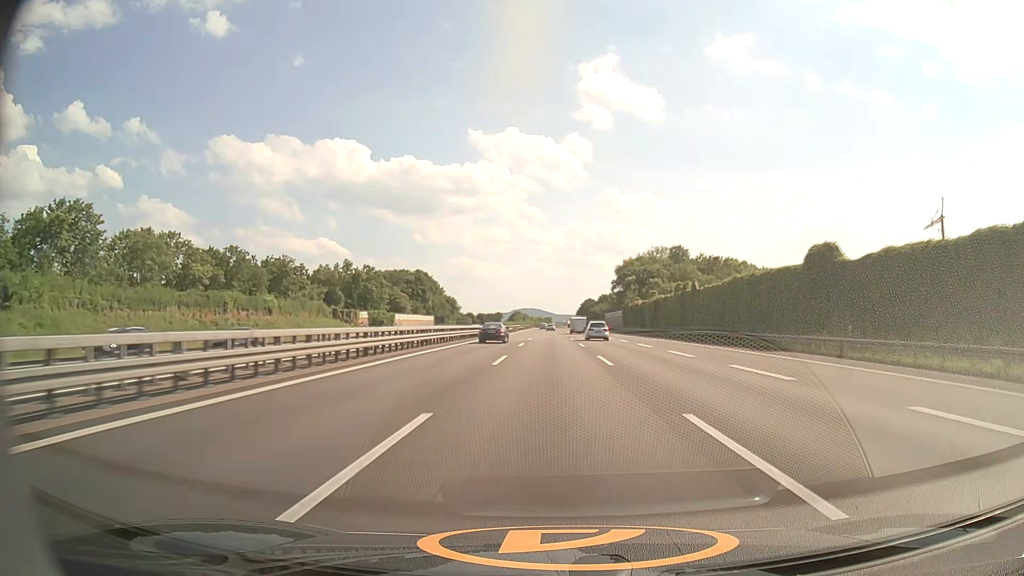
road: motorway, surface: asphalt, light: Day
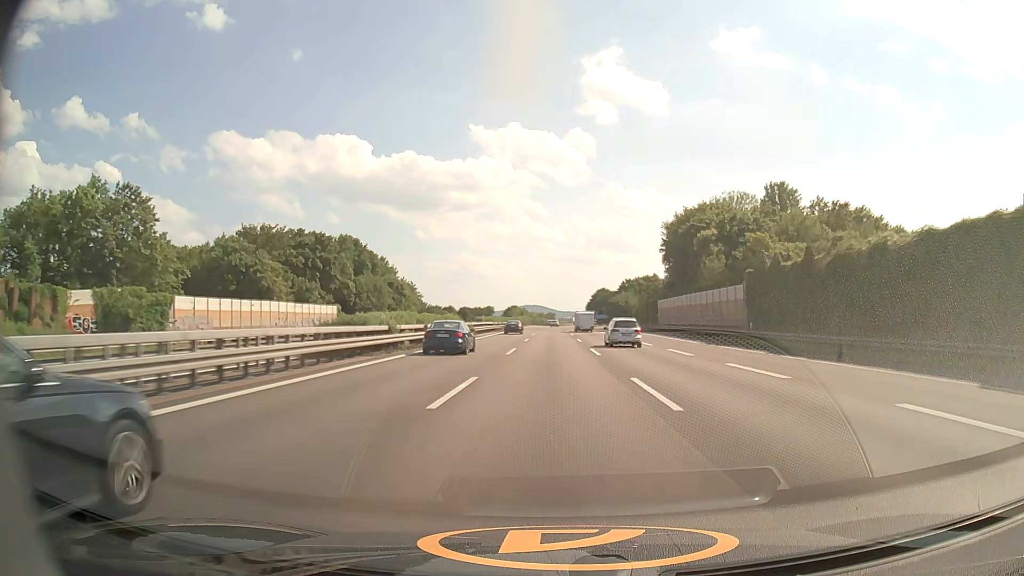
(-0.3, +83.1) m; 0°
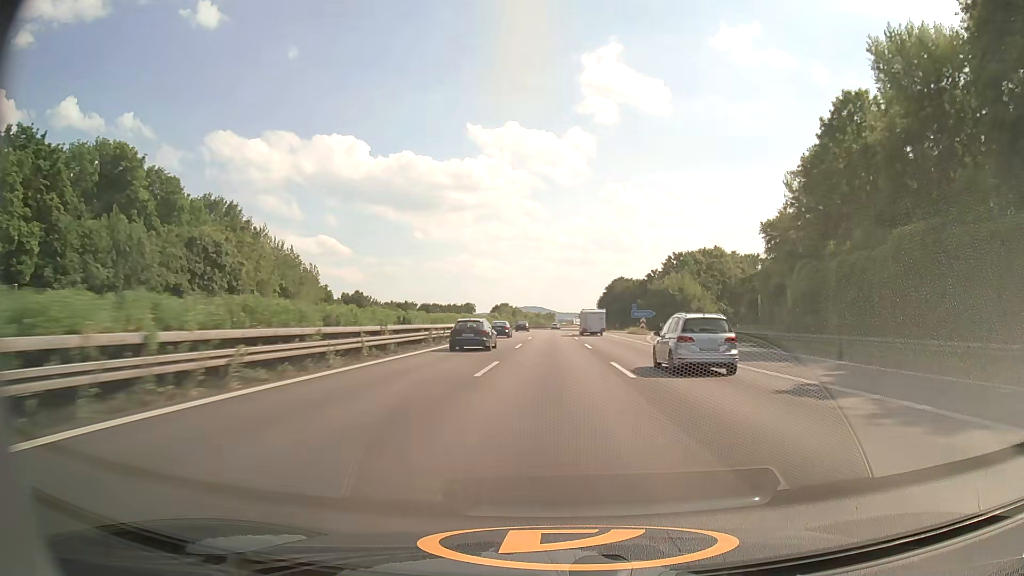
(+0.1, +83.4) m; 0°
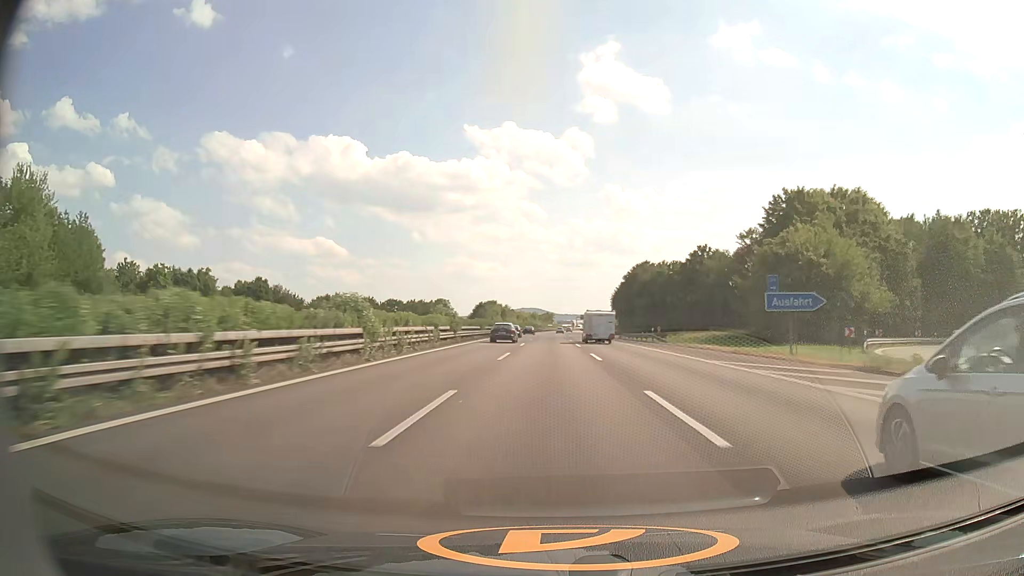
(-0.1, +62.6) m; 0°
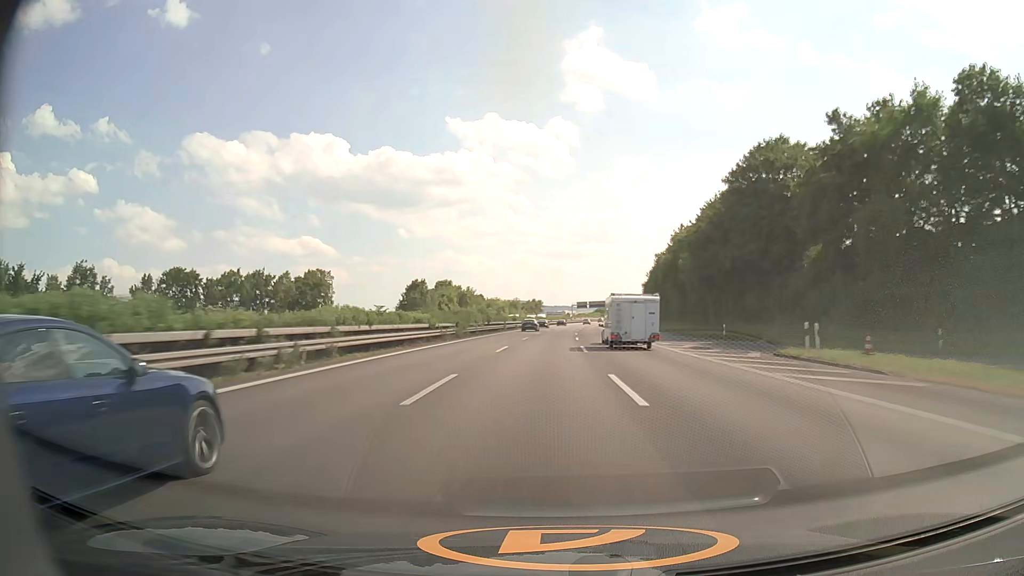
(+0.5, +103.9) m; +1°
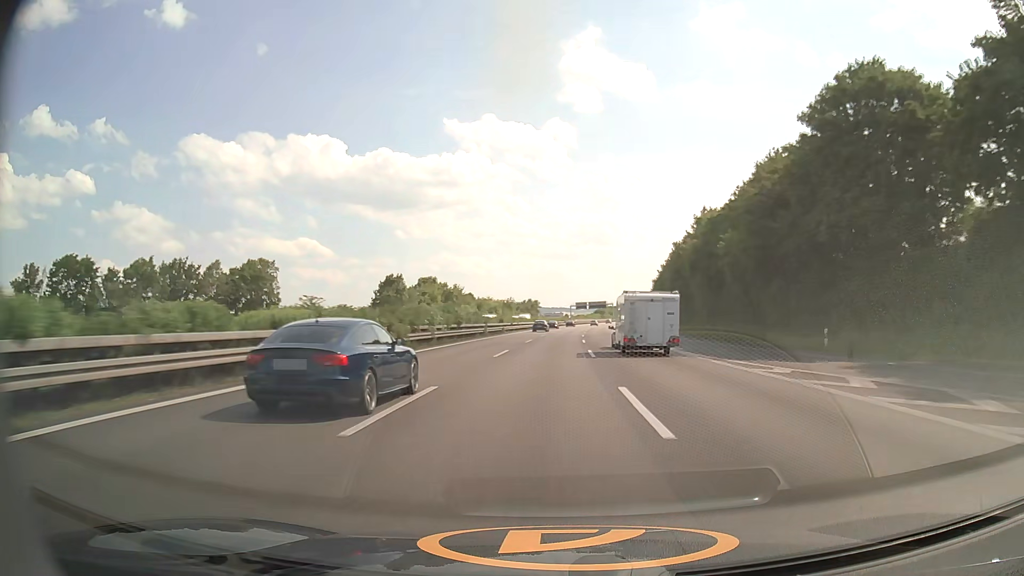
(0.0, +20.7) m; 0°
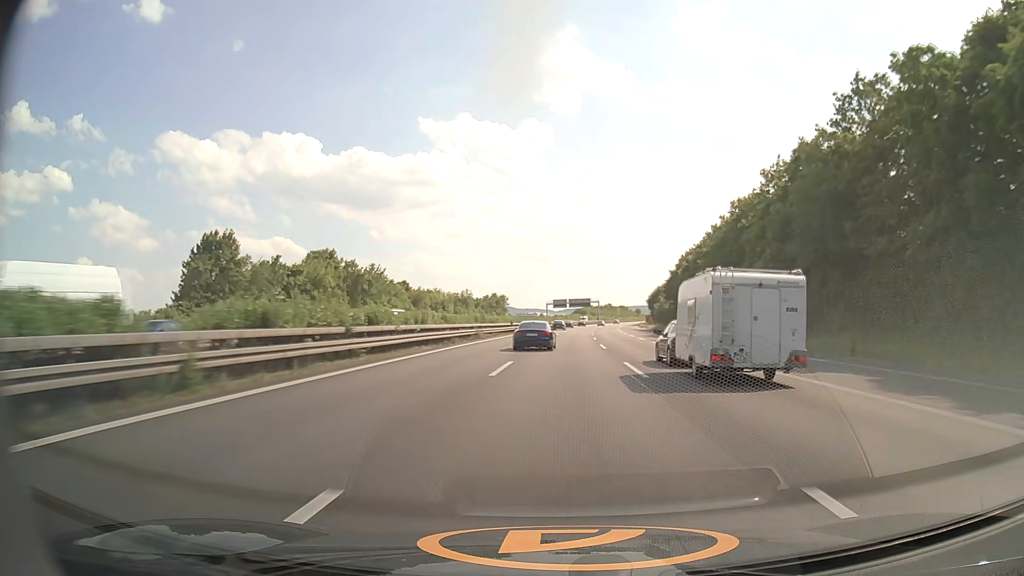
(+0.7, +62.0) m; +2°
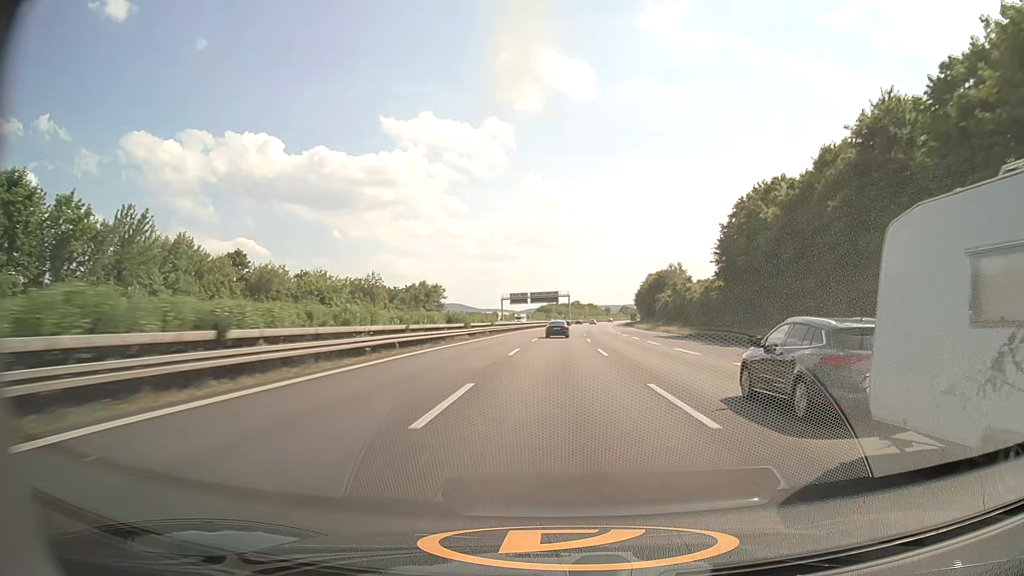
(+1.7, +62.1) m; +3°
(0, +10) (0, +20) (0, +30) (+1, +40) (+1, +50) (+1, +60) (+2, +70) (+2, +80) (+2, +90) (+3, +100) m
